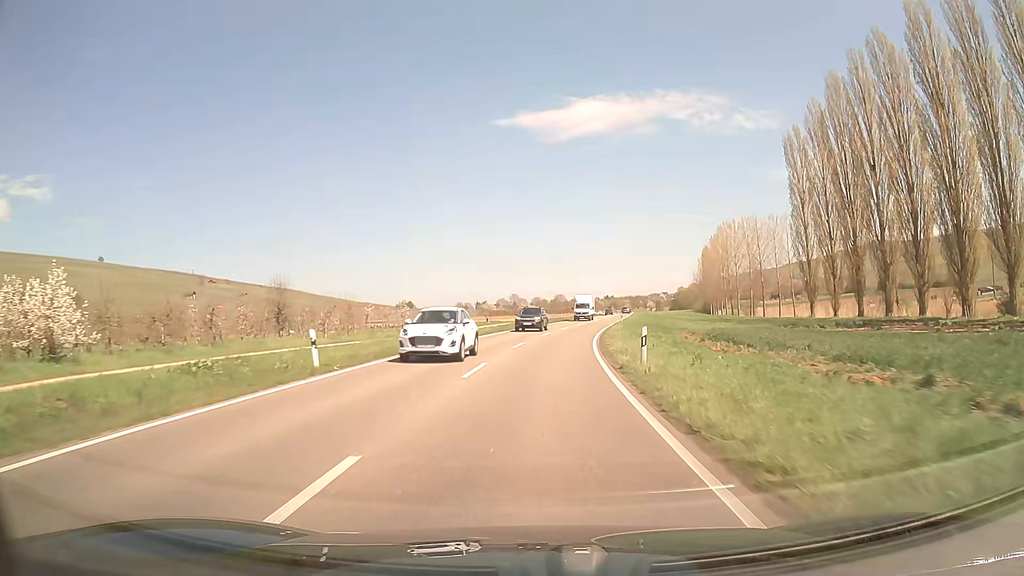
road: primary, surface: asphalt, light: Day
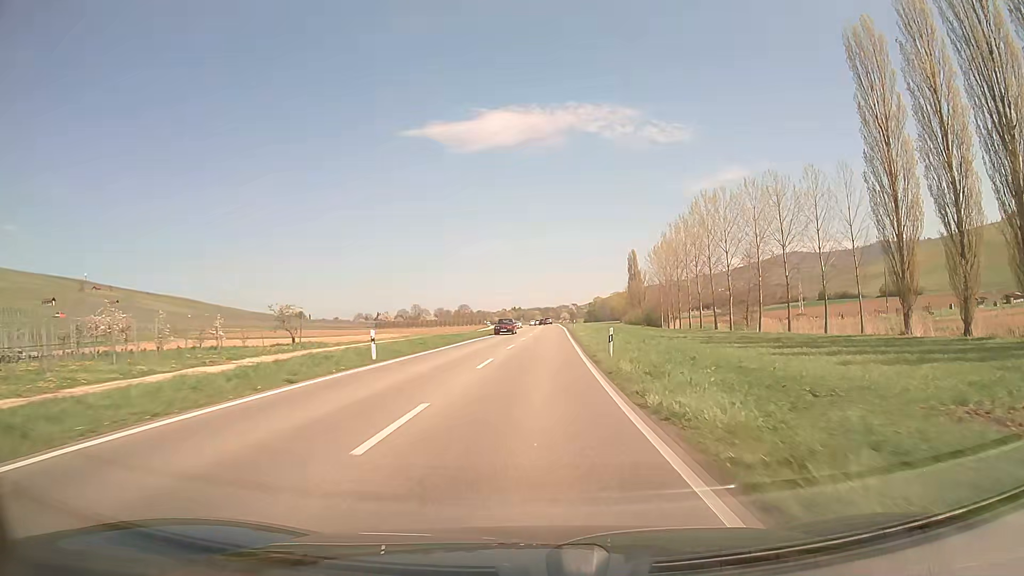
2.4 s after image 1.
(+2.8, +43.3) m; +7°
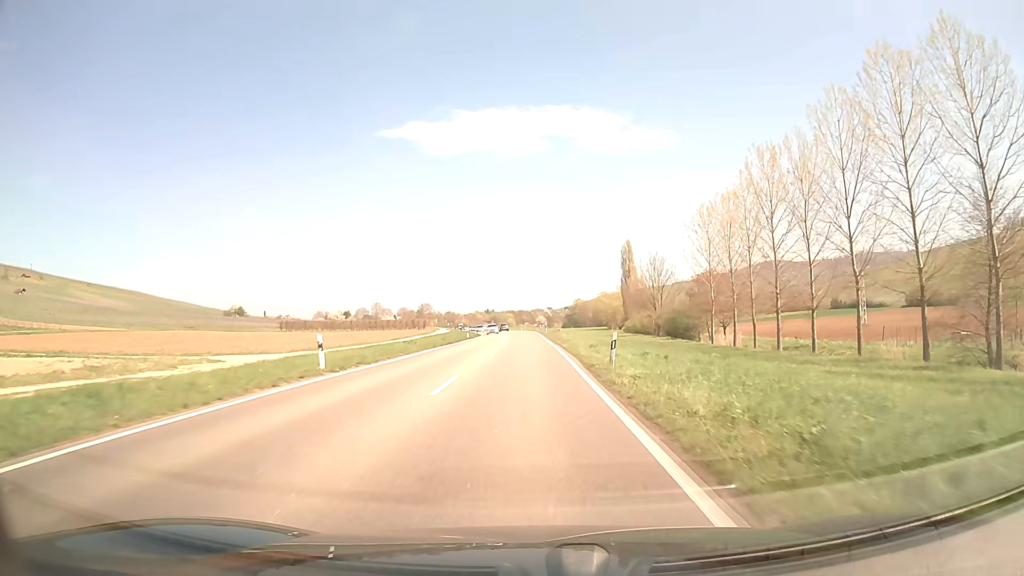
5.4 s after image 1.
(+2.0, +54.2) m; +2°
(0, +10) (0, +20) (0, +30) (0, +40) (0, +50) (0, +60) (-1, +70) (-1, +80) (-2, +90) (-2, +100) m
